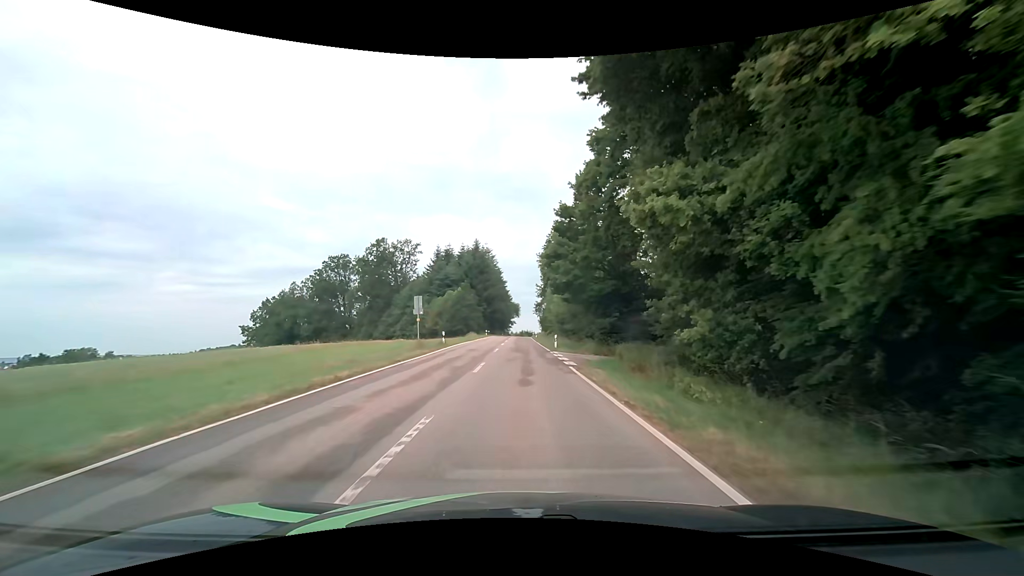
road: tertiary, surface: asphalt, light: Day
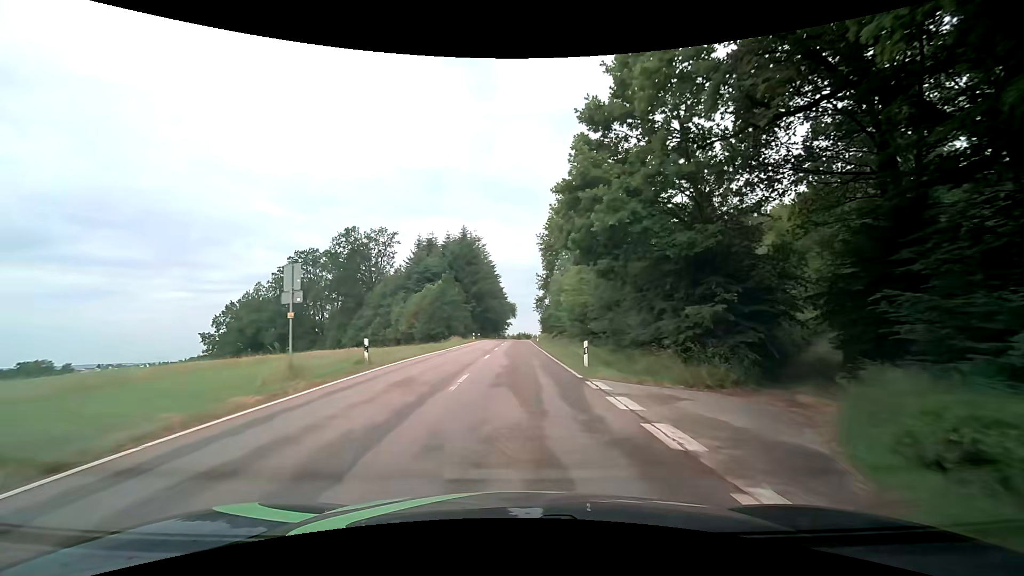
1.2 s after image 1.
(+0.1, +16.7) m; 0°
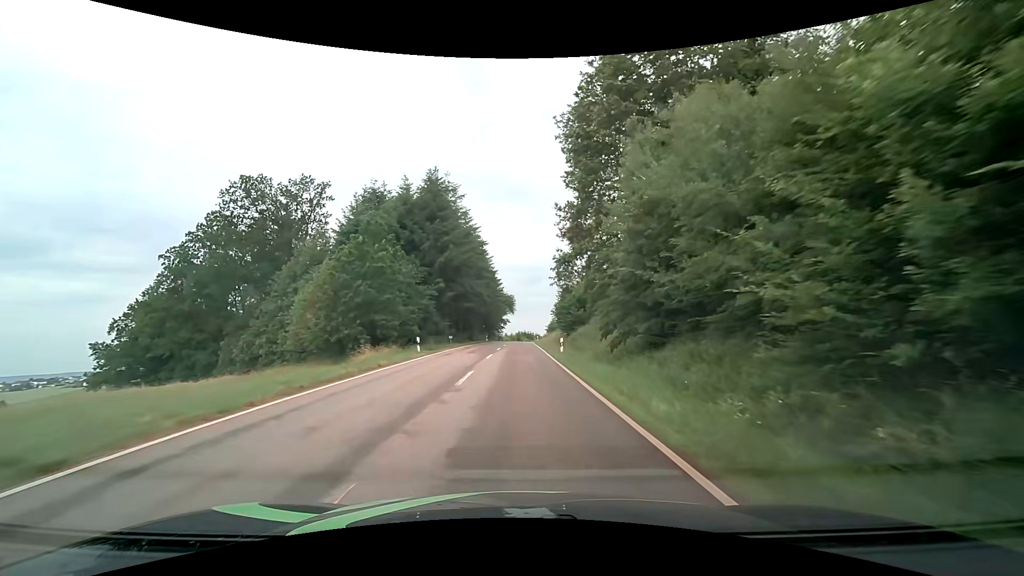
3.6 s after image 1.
(+0.1, +33.0) m; 0°
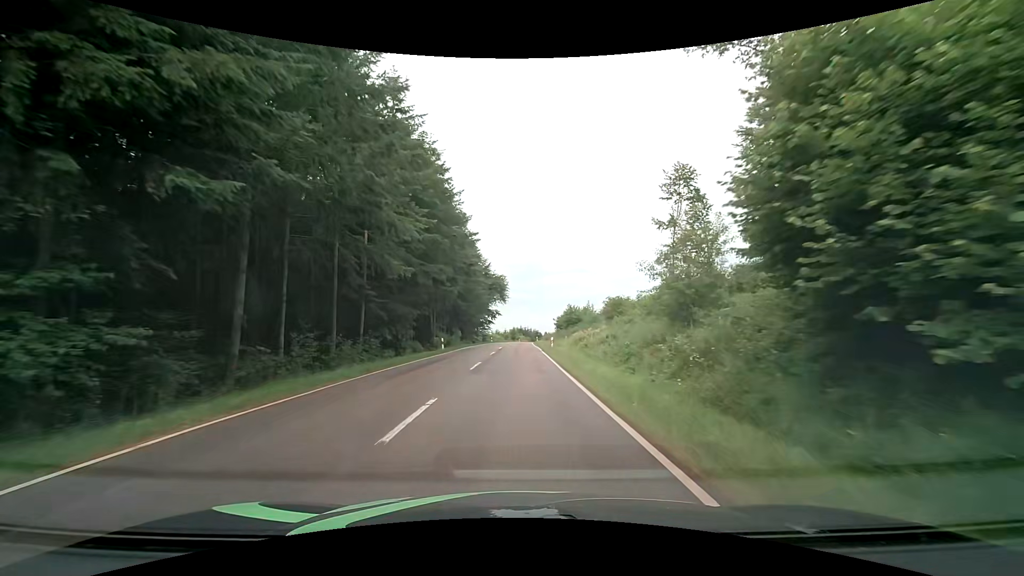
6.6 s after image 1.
(+0.2, +41.1) m; +1°
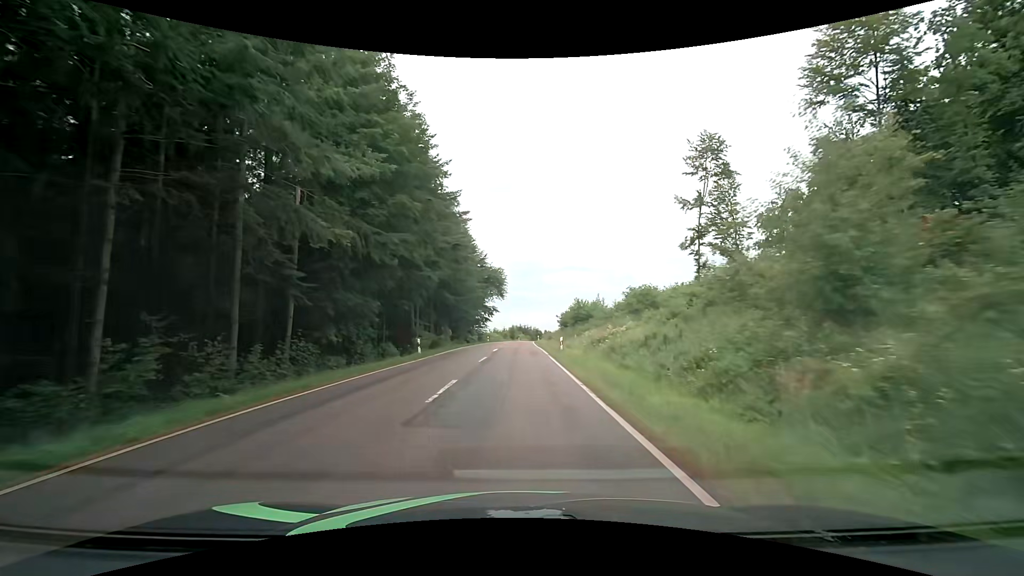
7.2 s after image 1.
(0.0, +8.3) m; 0°
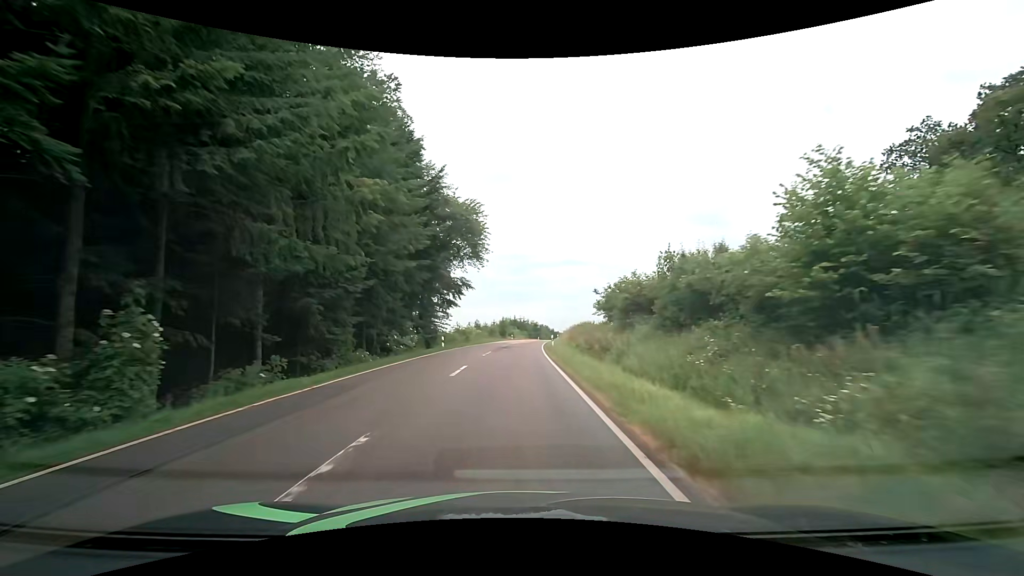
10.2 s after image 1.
(+0.3, +42.1) m; +1°
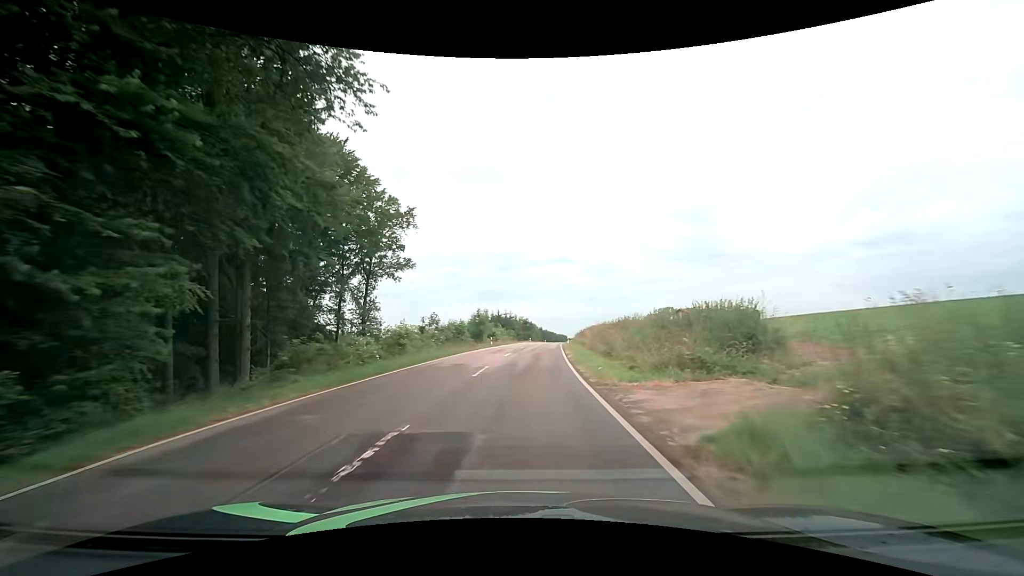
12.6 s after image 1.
(+0.1, +35.1) m; +2°
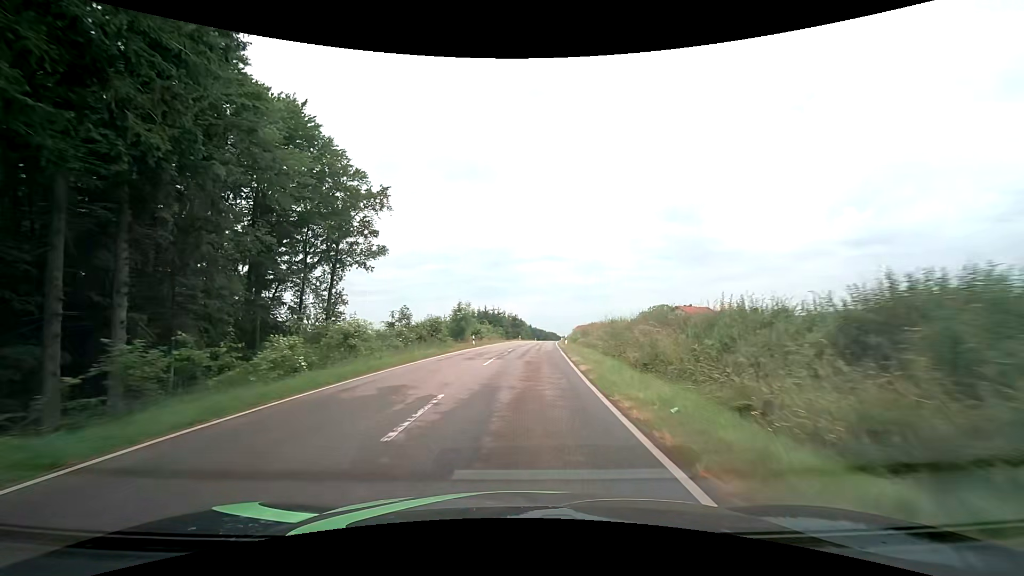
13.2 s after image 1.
(+0.1, +9.0) m; +1°
(0, +10) (0, +20) (+1, +30) (+1, +40) (+2, +50) (+3, +60) (+4, +70) (+5, +80) (+5, +90) (+6, +100) m
